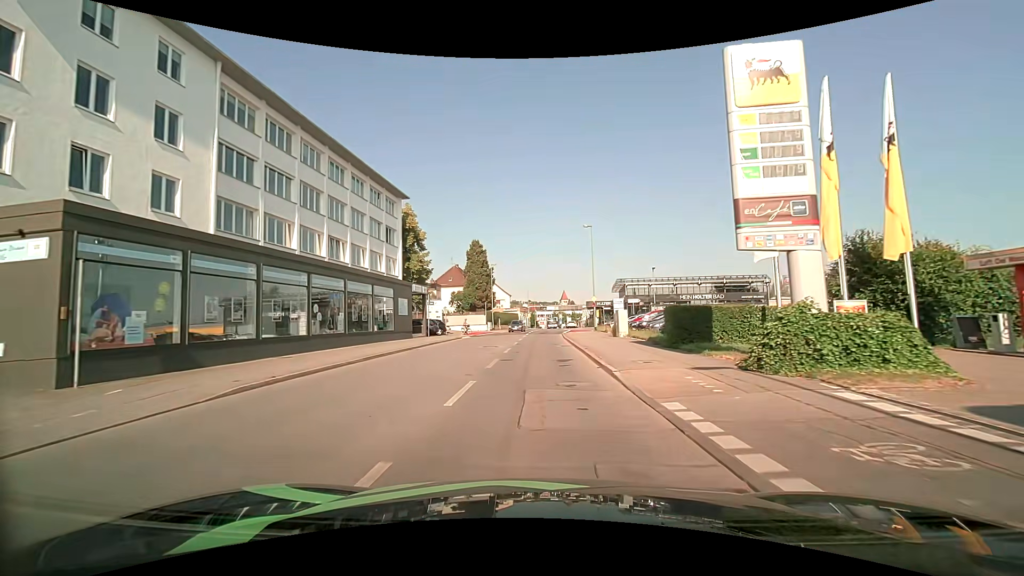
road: tertiary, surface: asphalt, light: Day
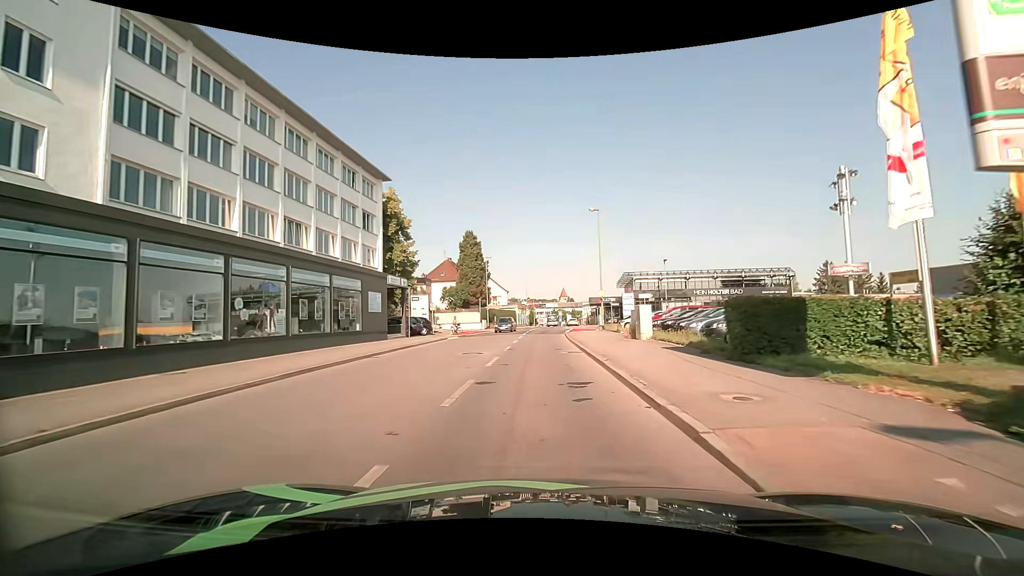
(+0.1, +6.2) m; +1°
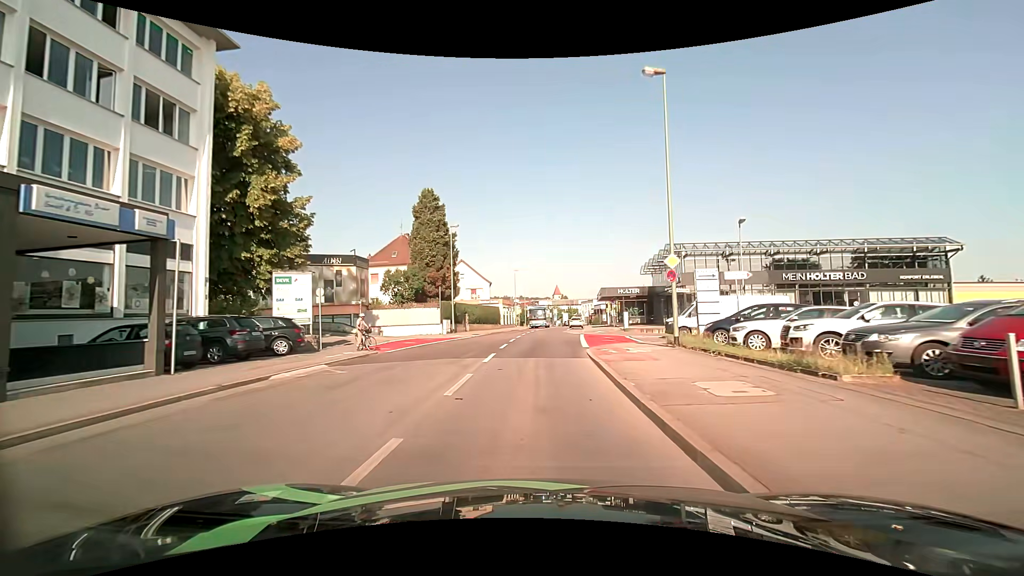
(-0.1, +23.2) m; 0°
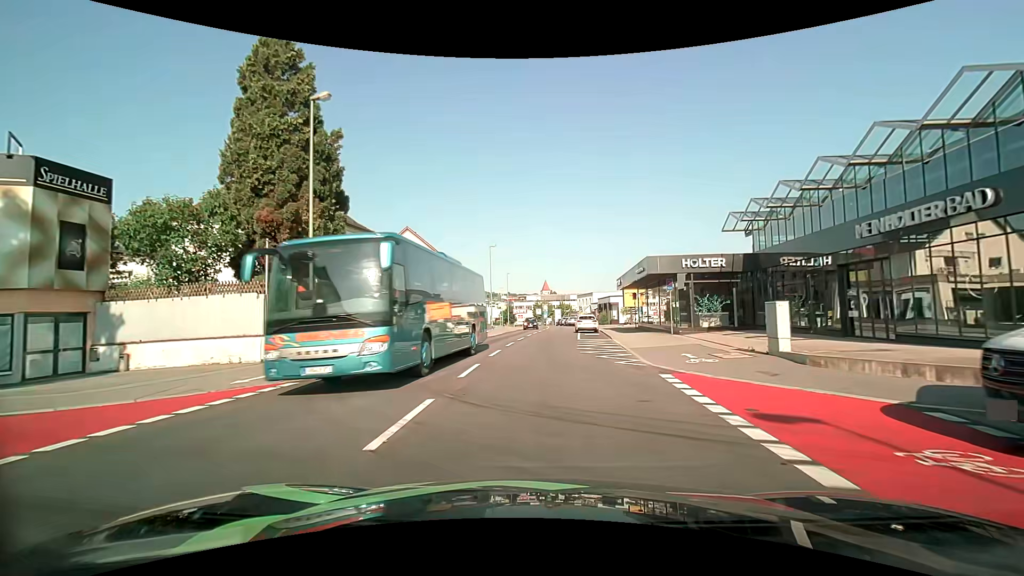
(+0.3, +27.5) m; +2°
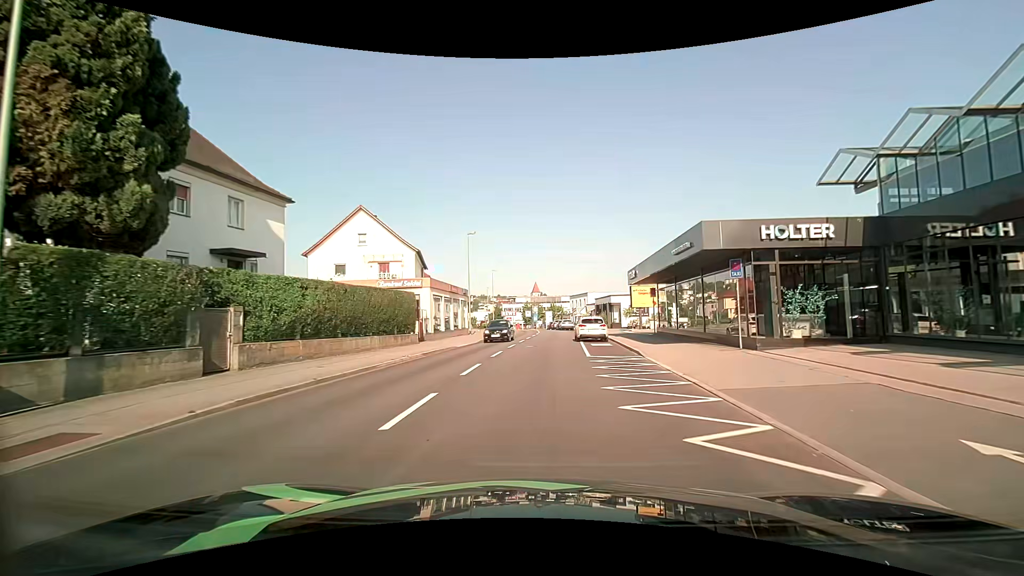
(+0.1, +10.9) m; +1°
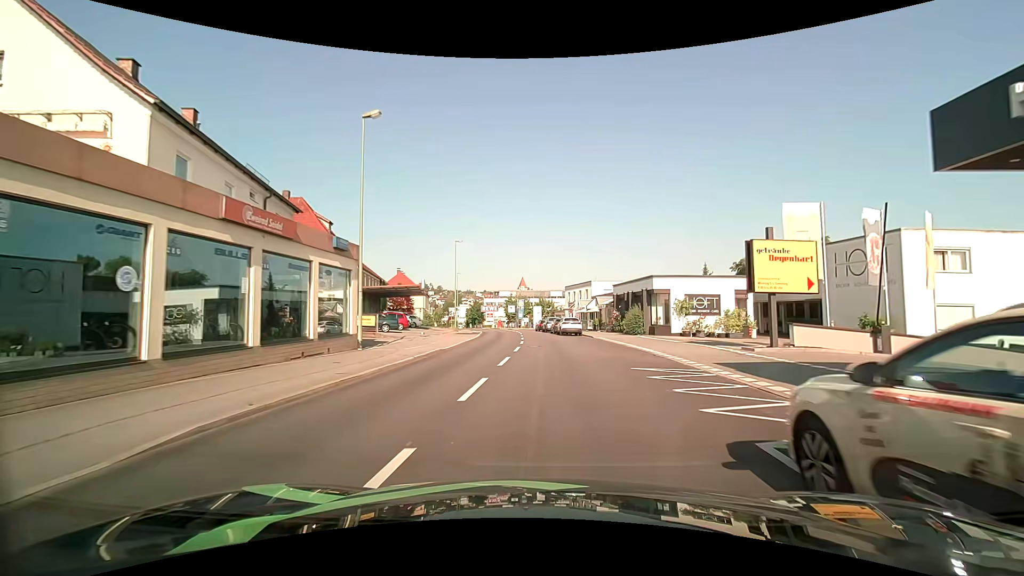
(+0.2, +28.1) m; +1°
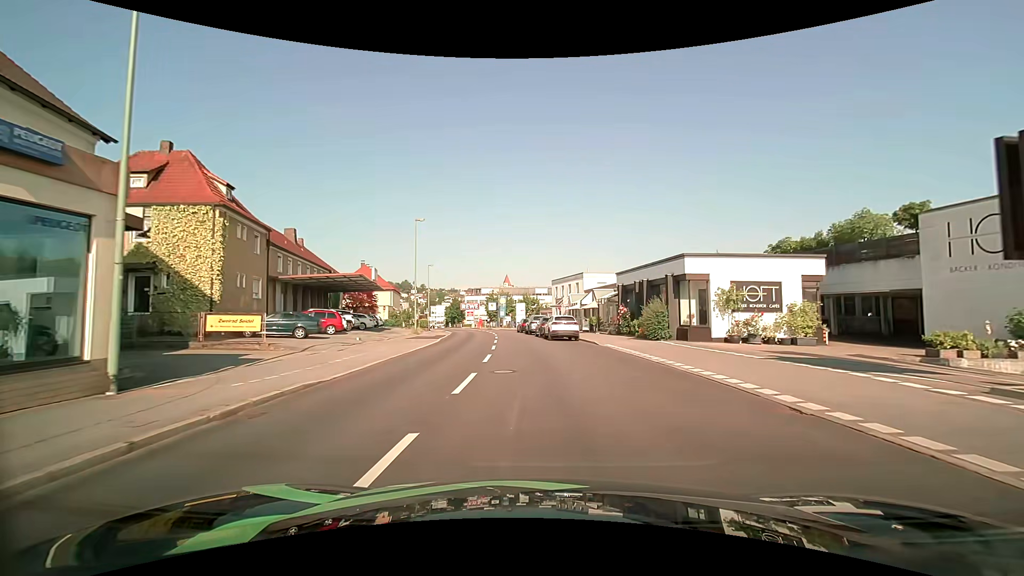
(+0.3, +11.3) m; +2°
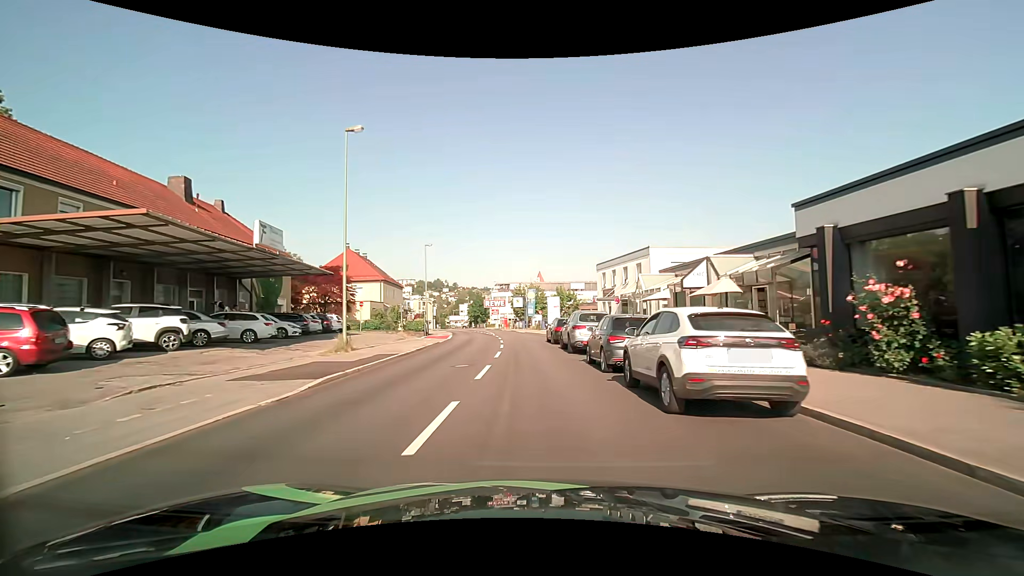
(-0.5, +21.8) m; -4°
(0, +10) (-1, +20) (-1, +30) (-2, +40) (-3, +50) (-4, +60) (-6, +70) (-8, +80) (-10, +89) (-12, +99) m
